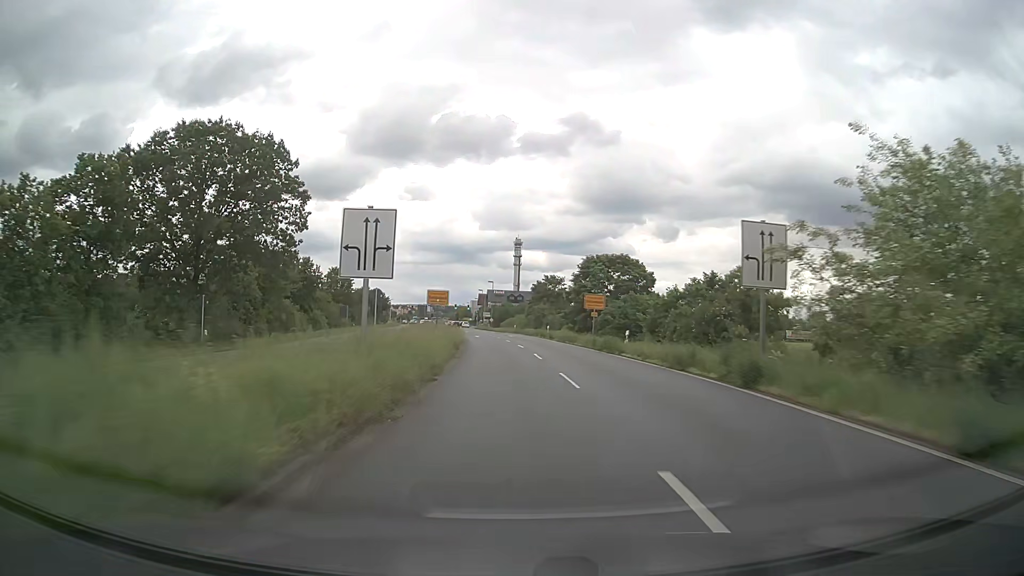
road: primary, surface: asphalt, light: Day
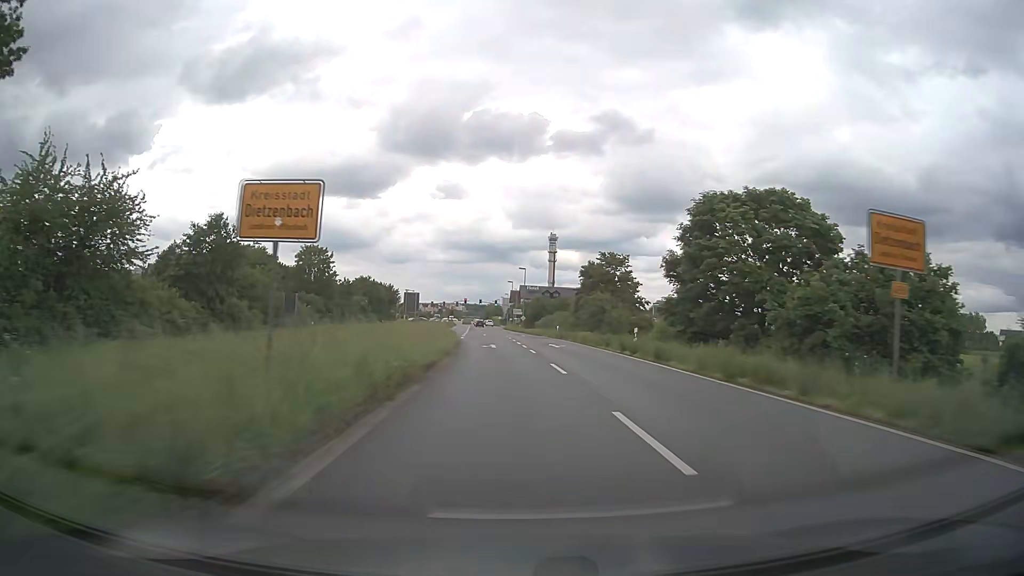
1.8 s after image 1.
(-0.8, +31.8) m; -3°
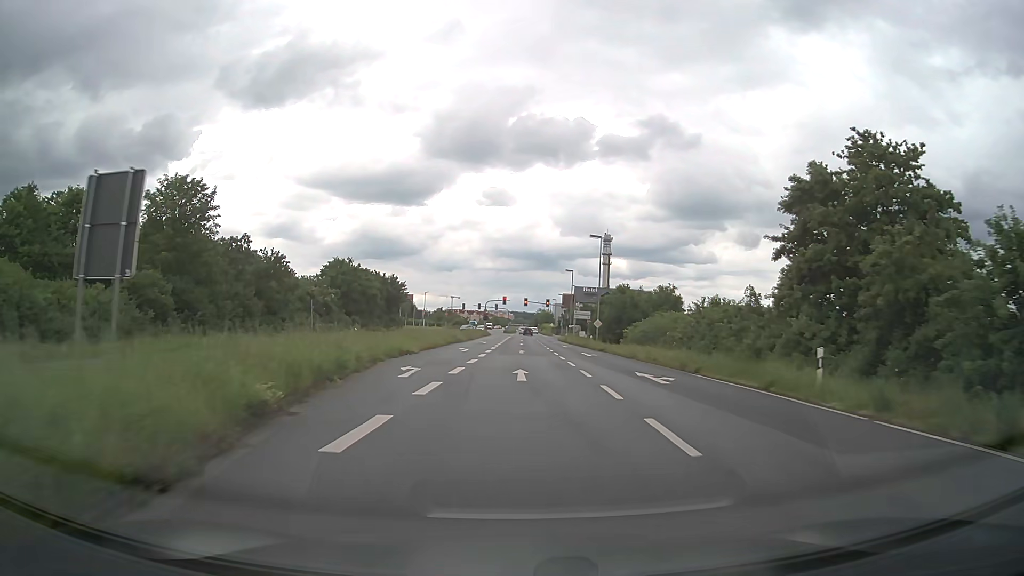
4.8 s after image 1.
(-1.6, +46.2) m; -4°
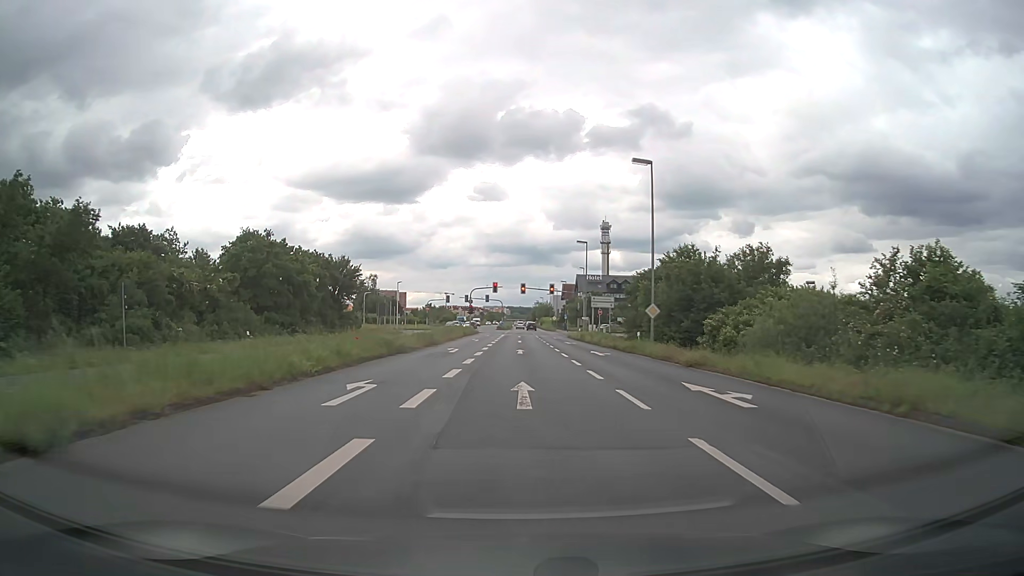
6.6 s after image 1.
(+0.1, +26.1) m; 0°
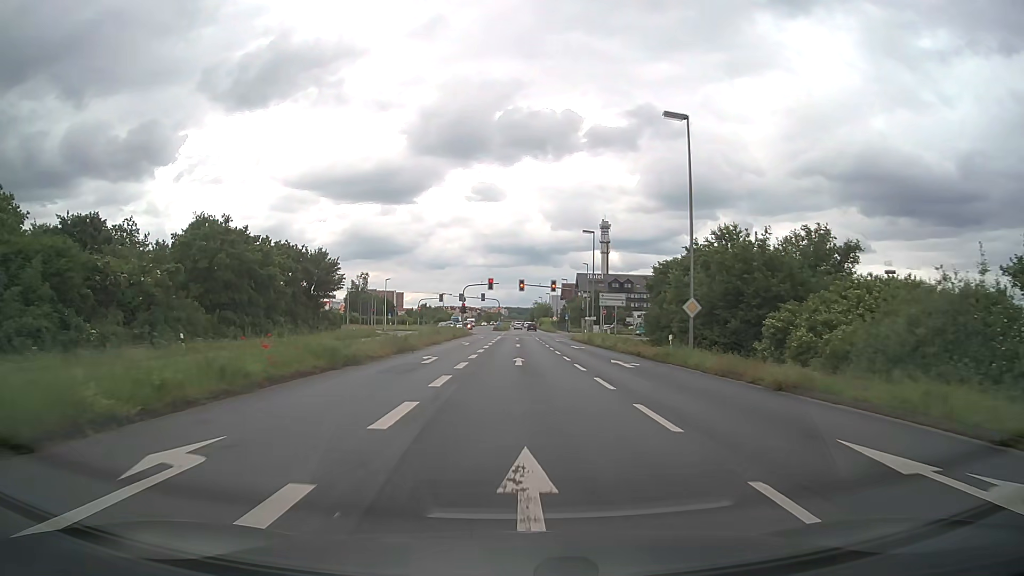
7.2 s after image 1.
(0.0, +8.2) m; 0°
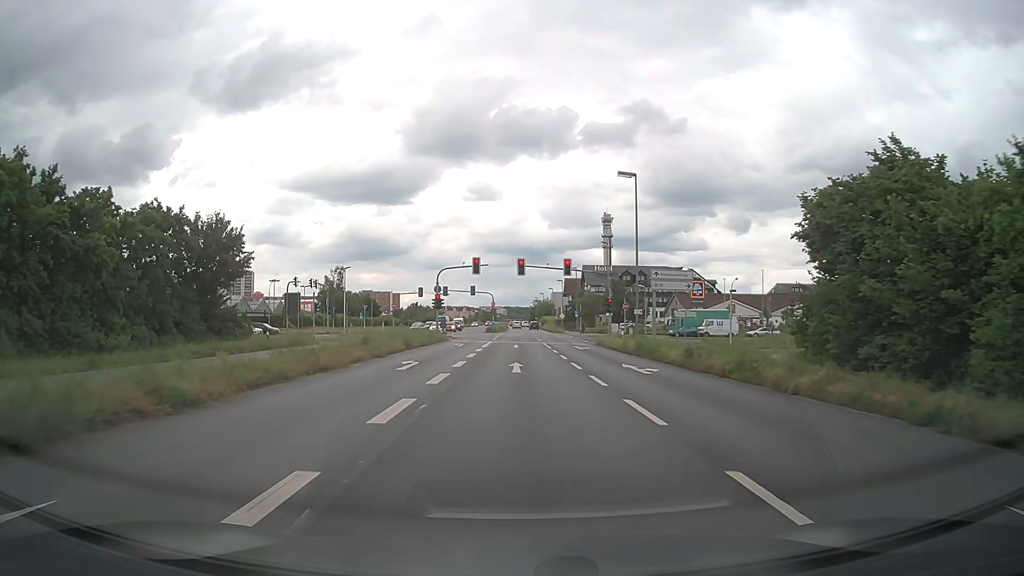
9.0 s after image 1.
(+0.1, +23.3) m; 0°
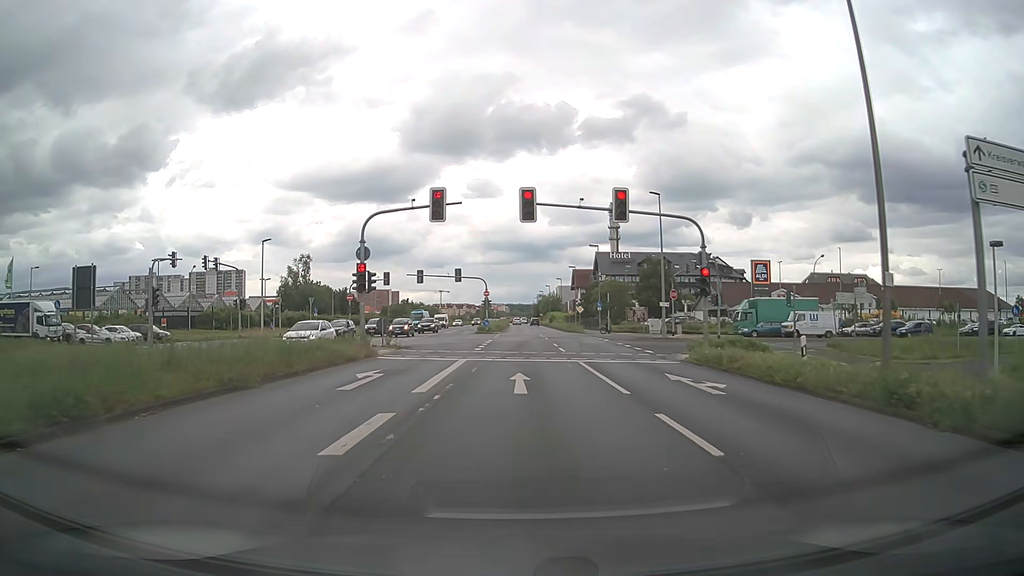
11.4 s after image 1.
(-0.1, +26.0) m; 0°
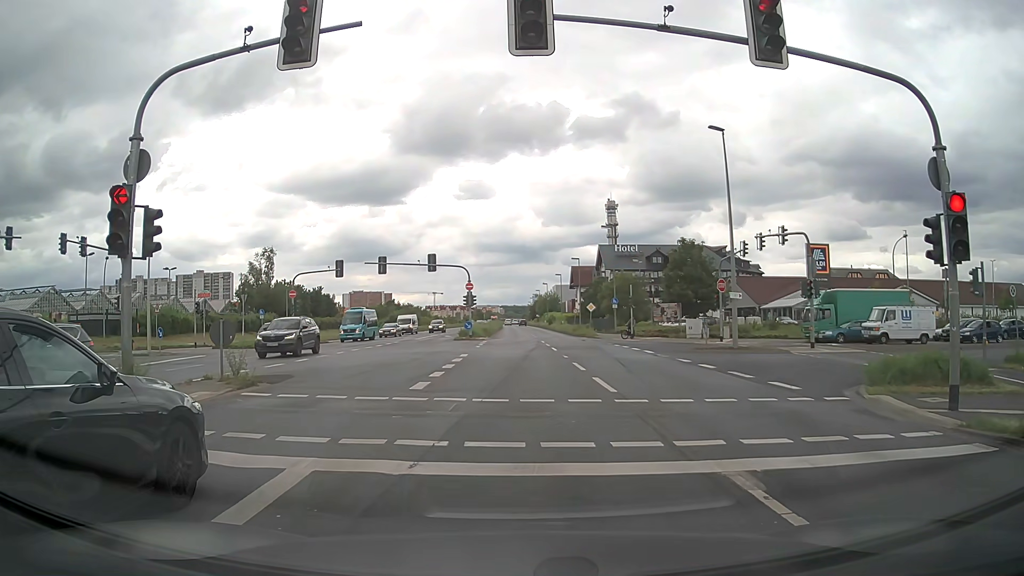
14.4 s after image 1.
(+0.1, +15.8) m; -1°
(0, +10) (+1, +20) (+1, +30) (+1, +40) (+1, +50) (+1, +60) (+1, +70) (+1, +80) (+1, +90) (+1, +100) m
